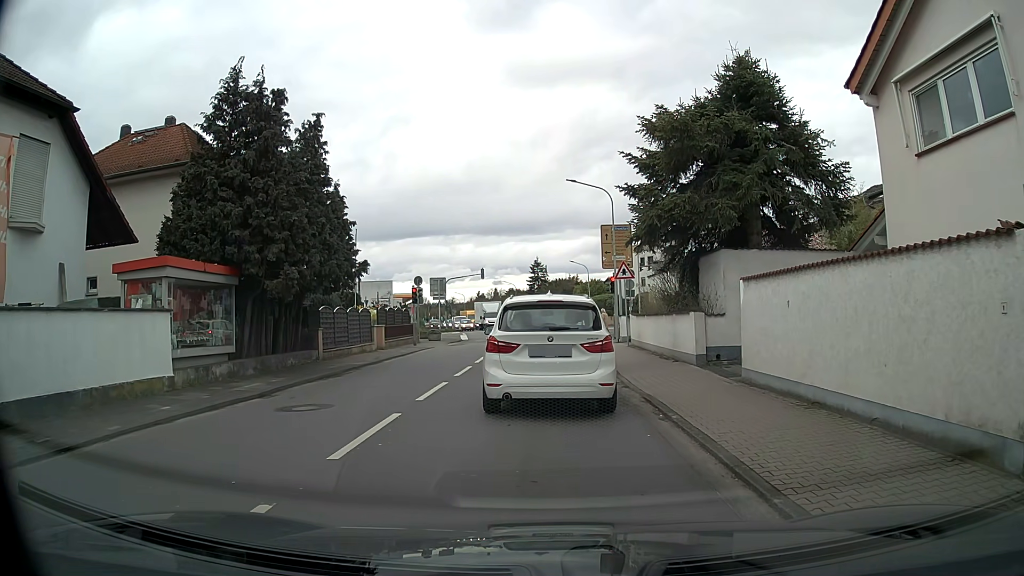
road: tertiary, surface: asphalt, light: Day
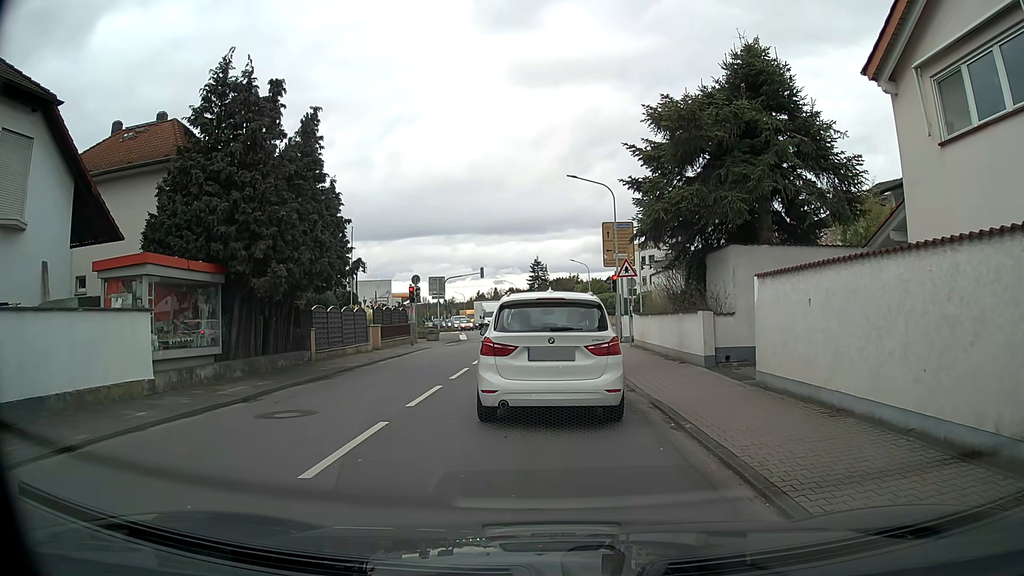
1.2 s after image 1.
(0.0, +0.8) m; 0°
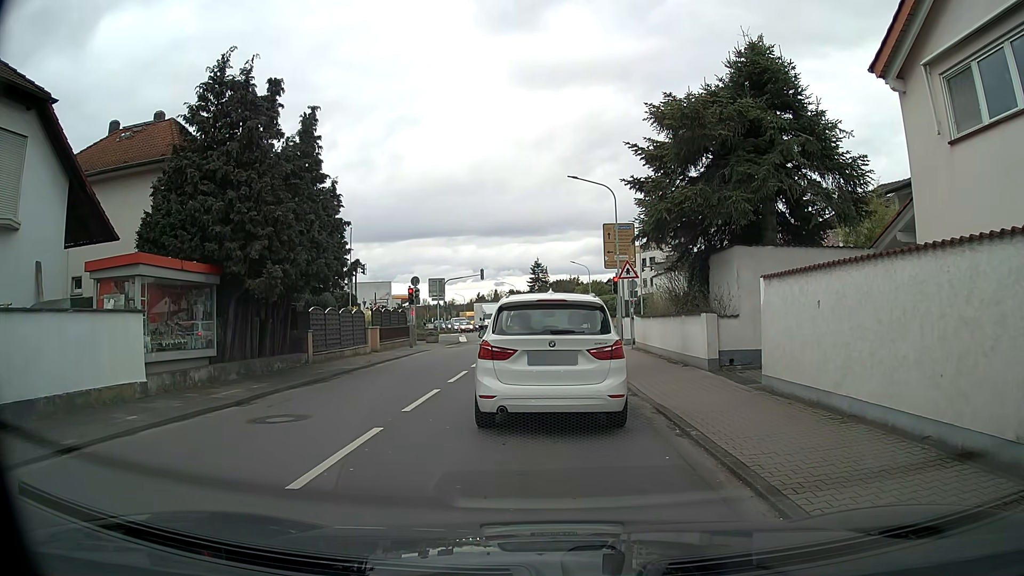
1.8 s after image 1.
(0.0, +0.3) m; 0°
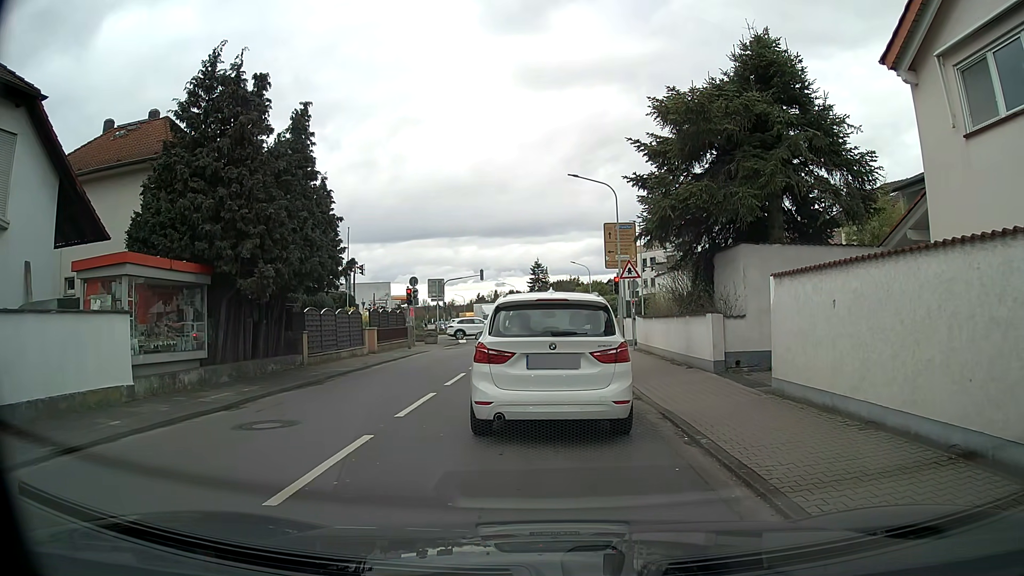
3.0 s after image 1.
(0.0, +0.5) m; 0°
